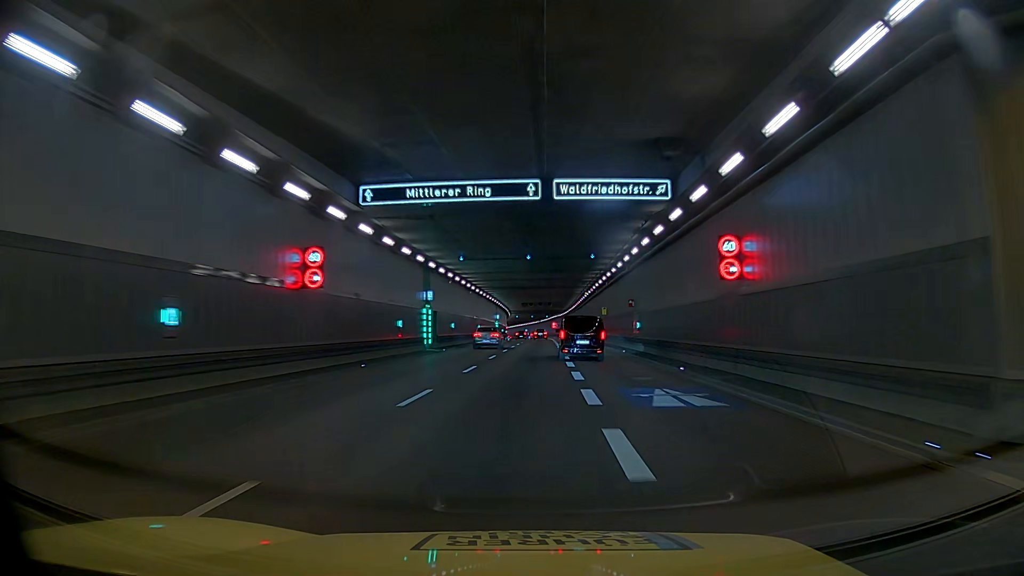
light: Day
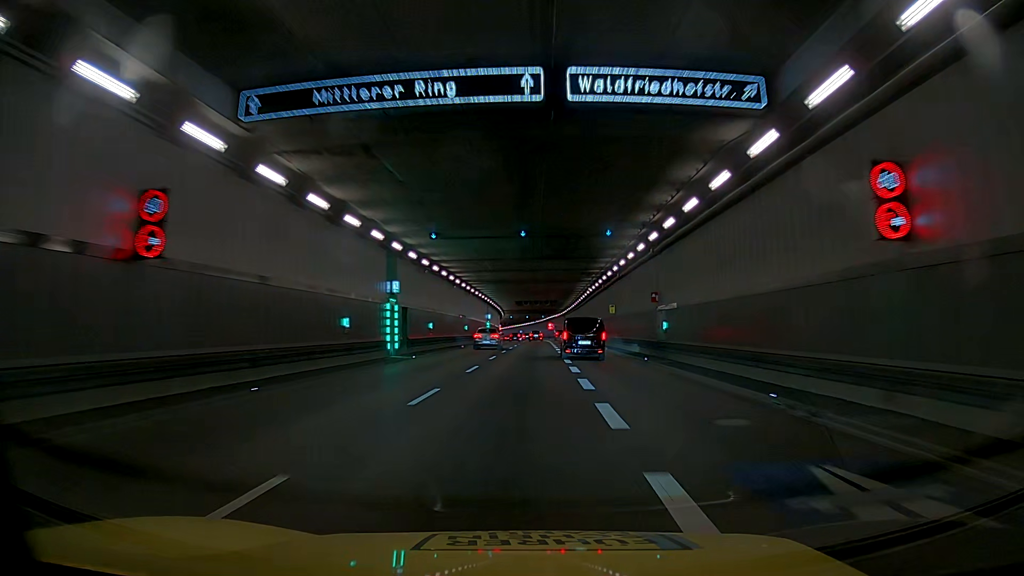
(0.0, +8.8) m; 0°
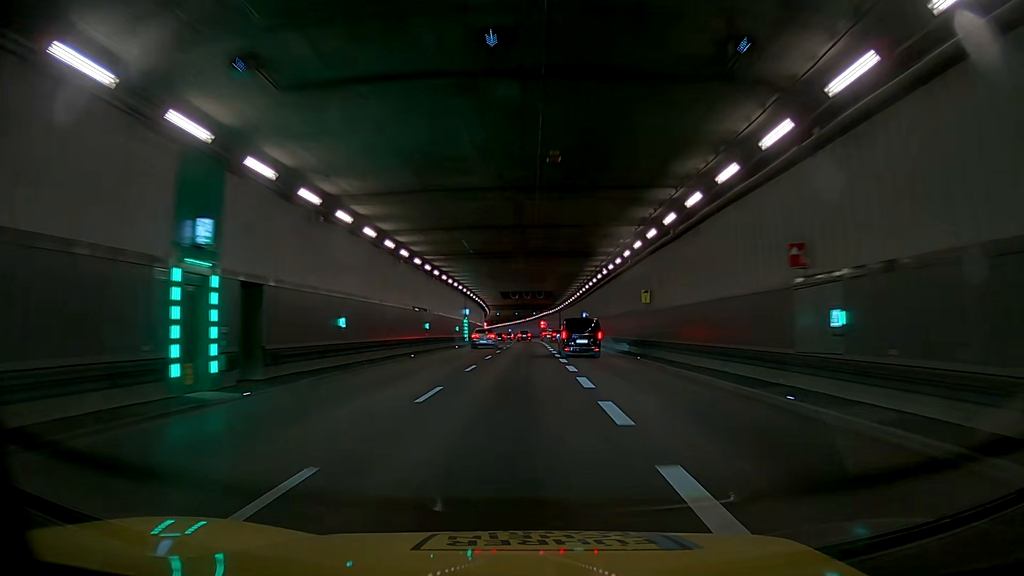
(0.0, +17.7) m; 0°
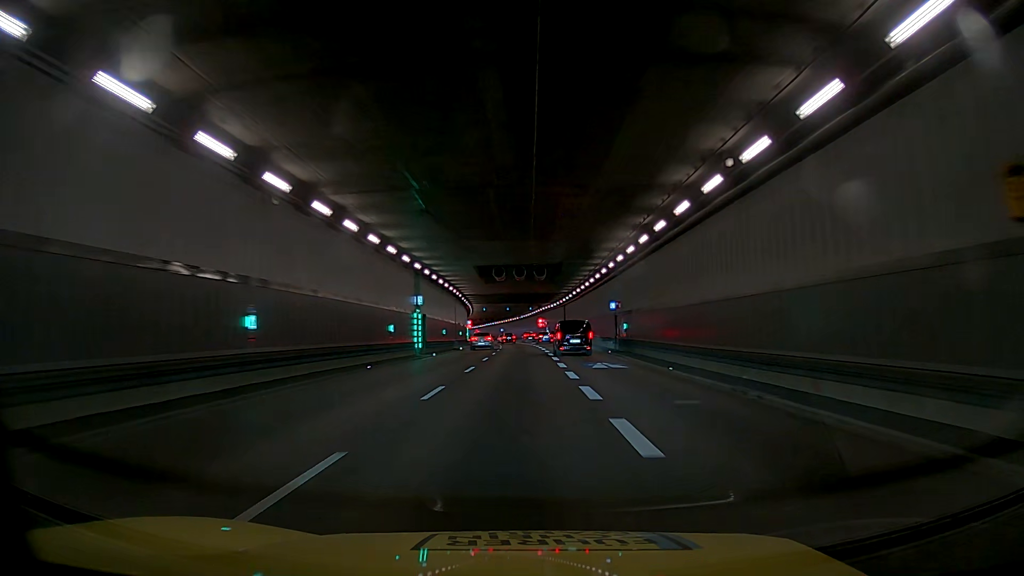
(0.0, +26.1) m; 0°
